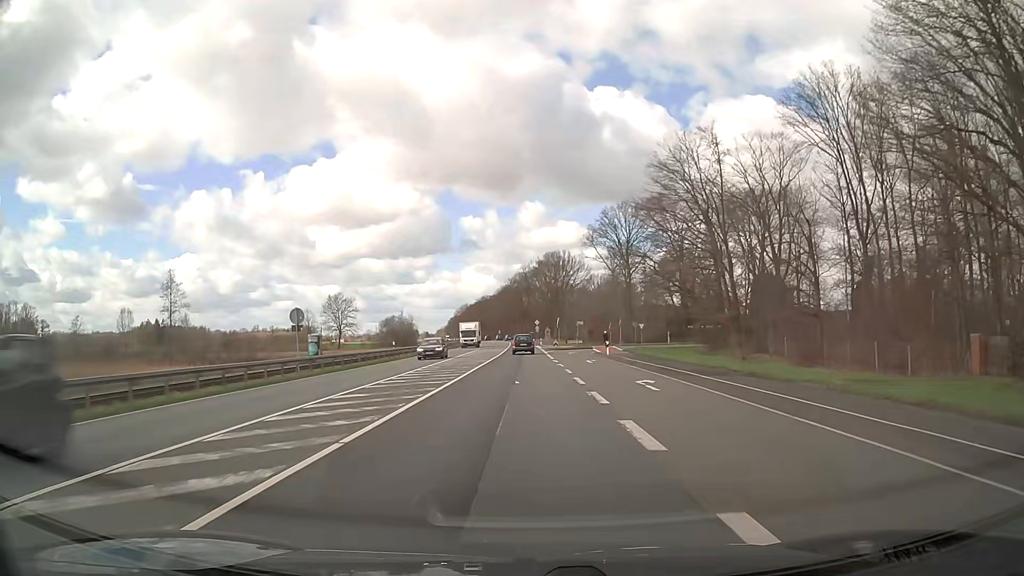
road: primary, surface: asphalt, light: Day
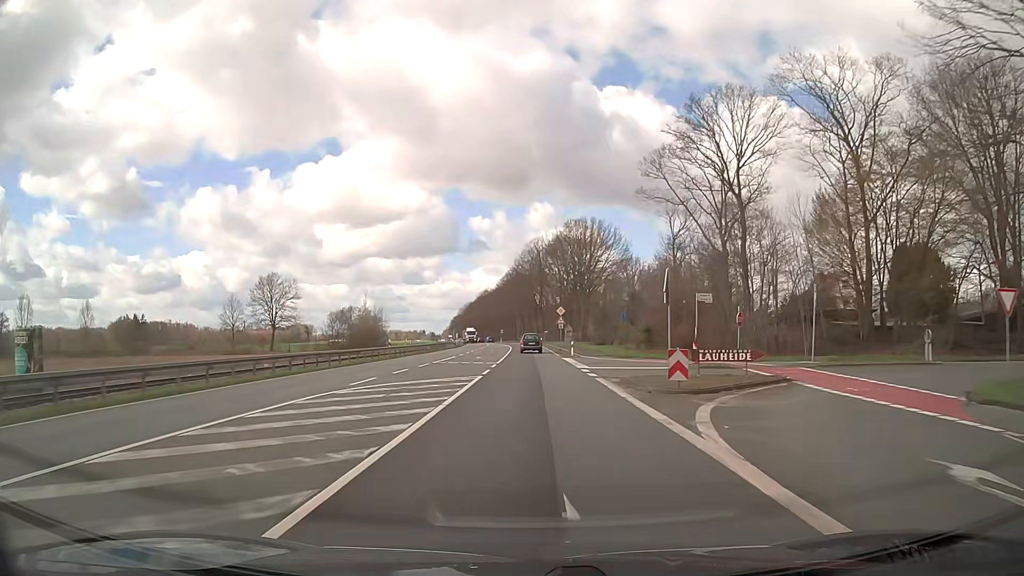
(-0.7, +55.5) m; -1°
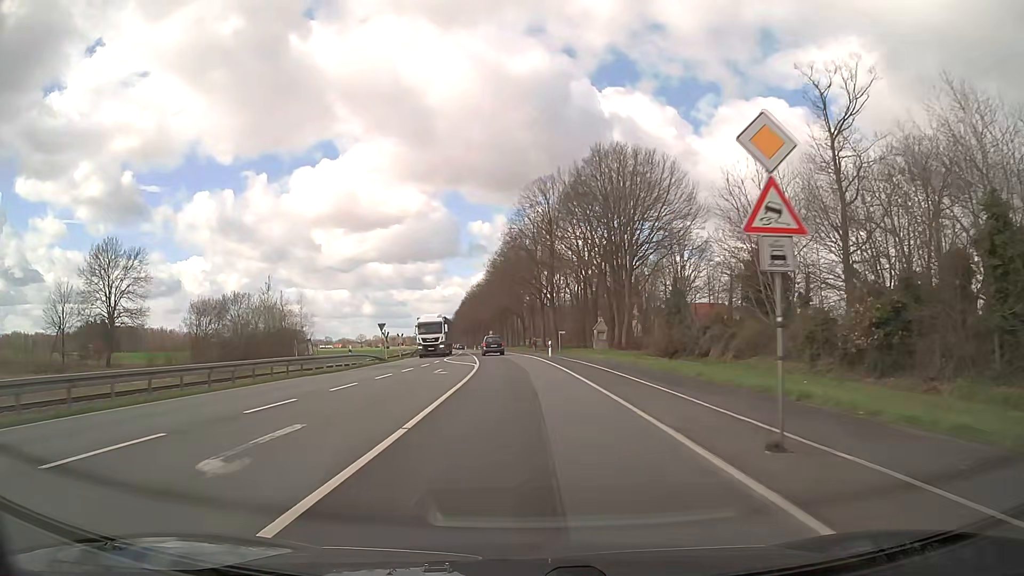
(+0.1, +55.4) m; 0°
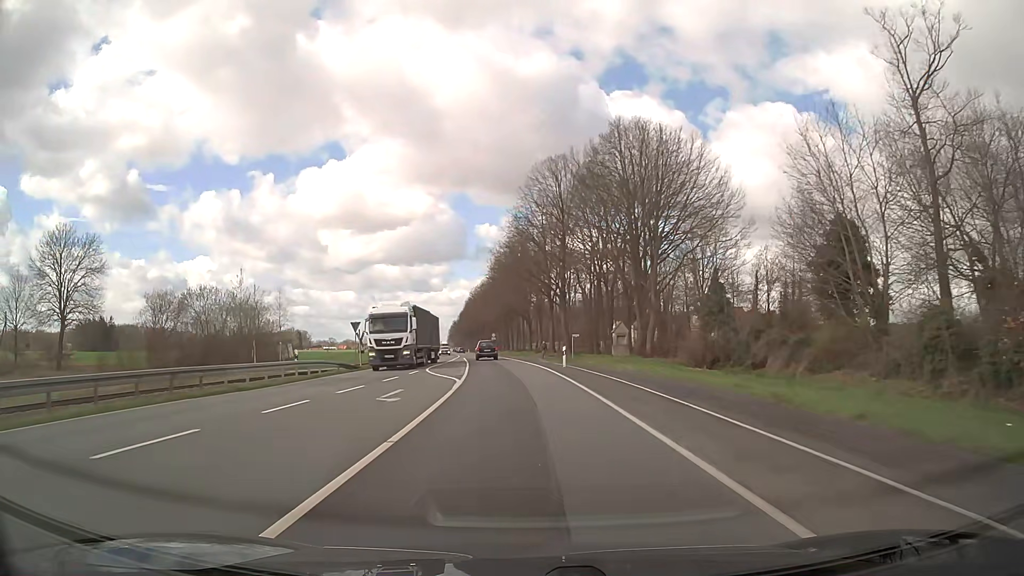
(-0.1, +11.1) m; -1°
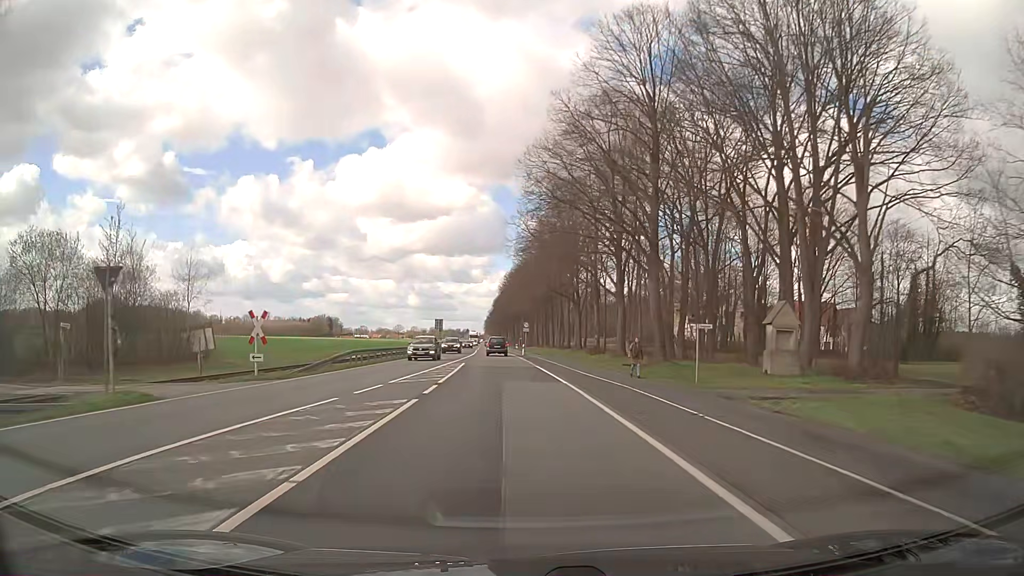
(-0.9, +33.1) m; -3°
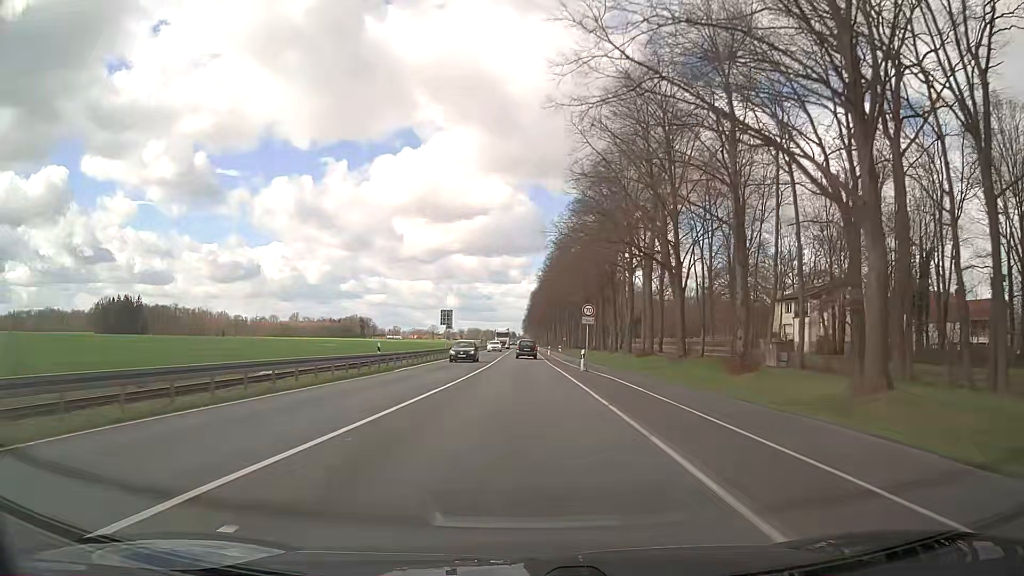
(-1.1, +33.3) m; -3°
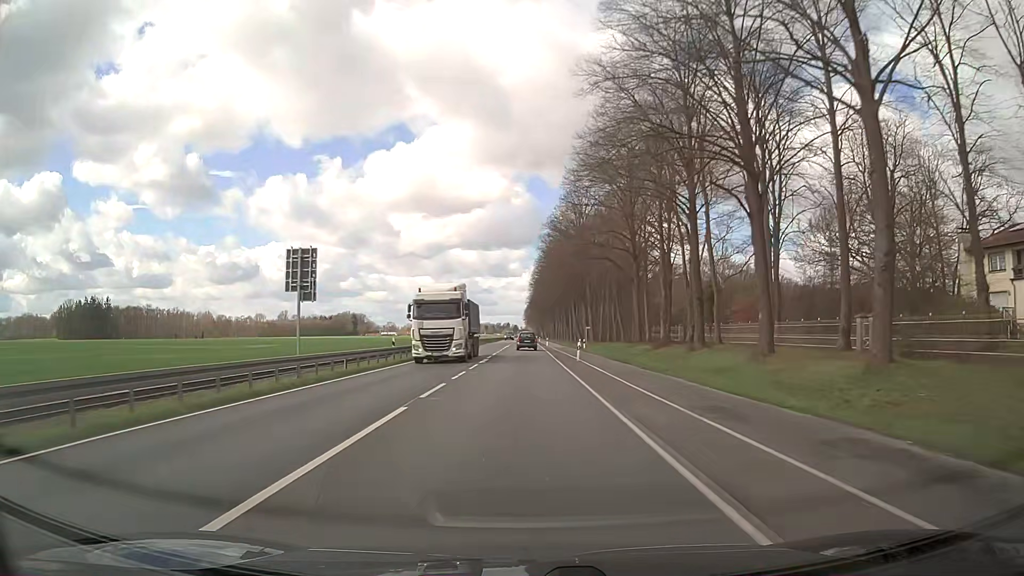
(-0.3, +44.7) m; 0°
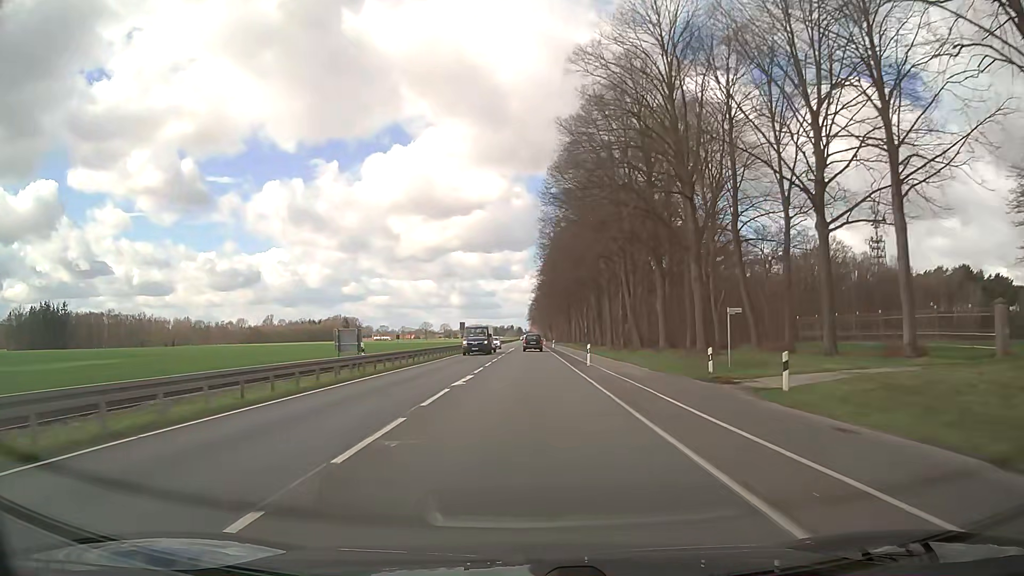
(-0.4, +55.7) m; 0°
(0, +10) (0, +20) (0, +30) (0, +40) (0, +50) (0, +60) (0, +70) (0, +80) (0, +90) (0, +100) m
